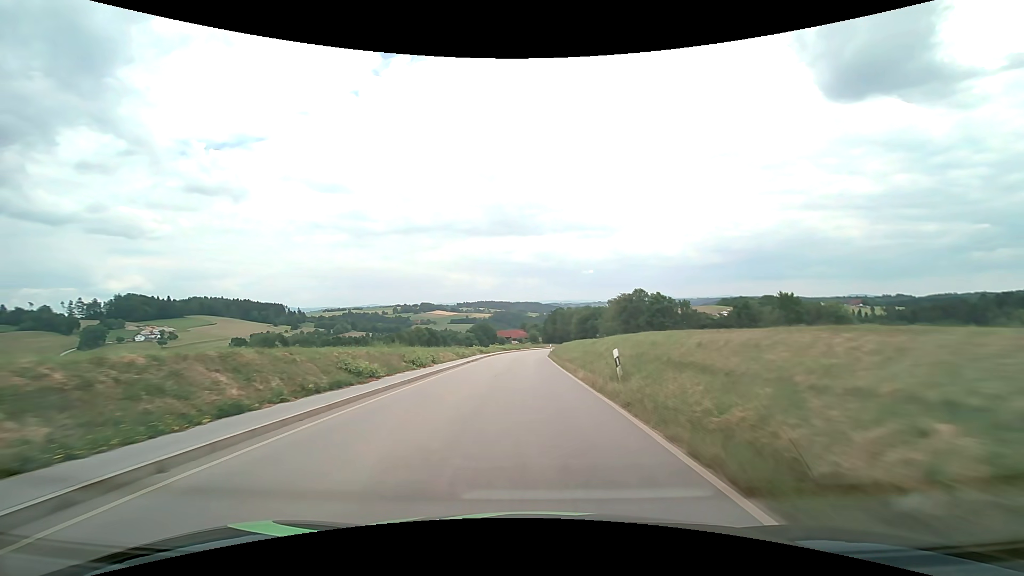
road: secondary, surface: asphalt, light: Day
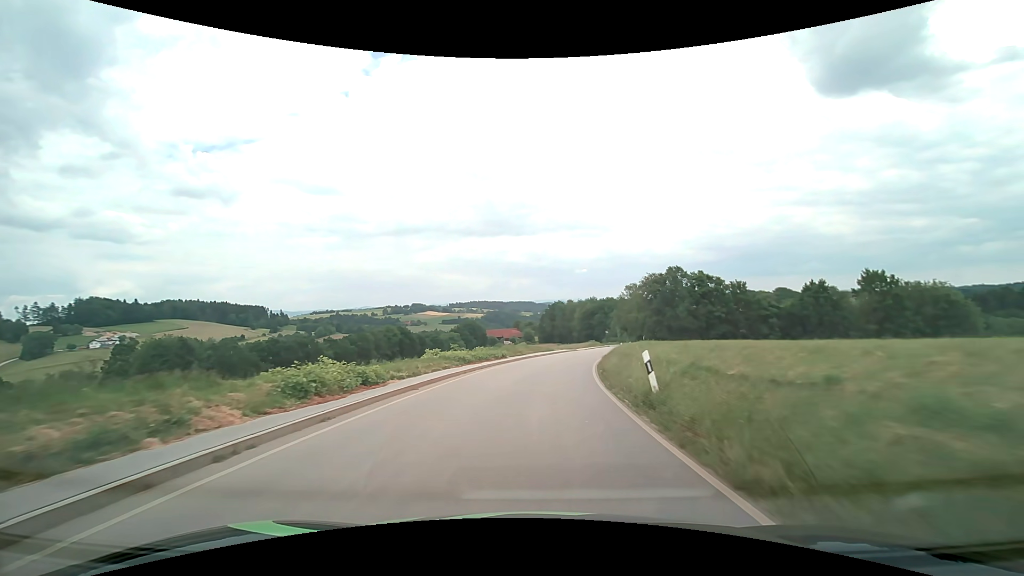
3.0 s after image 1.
(-0.6, +45.2) m; +1°
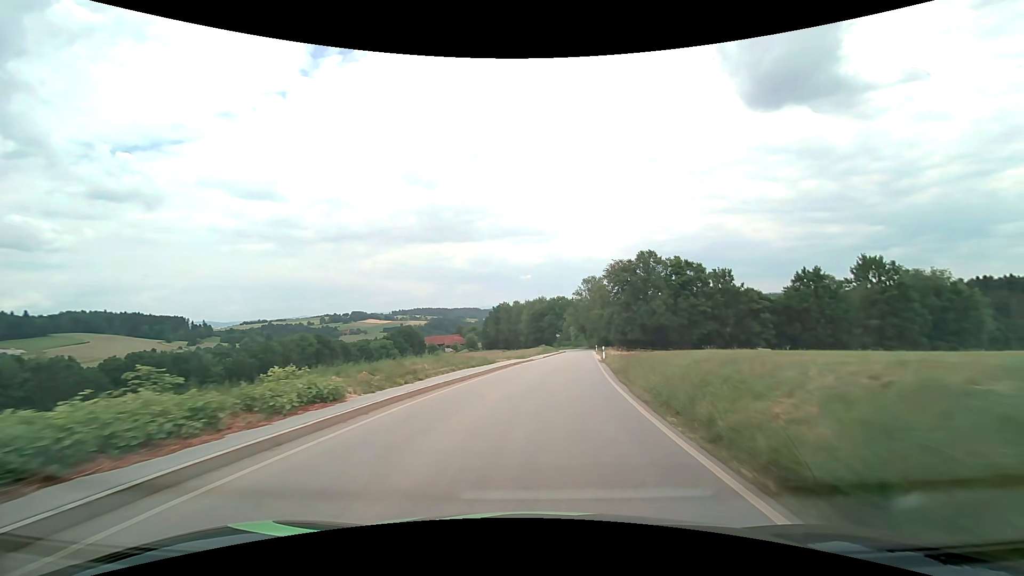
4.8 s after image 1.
(+1.1, +26.3) m; +6°
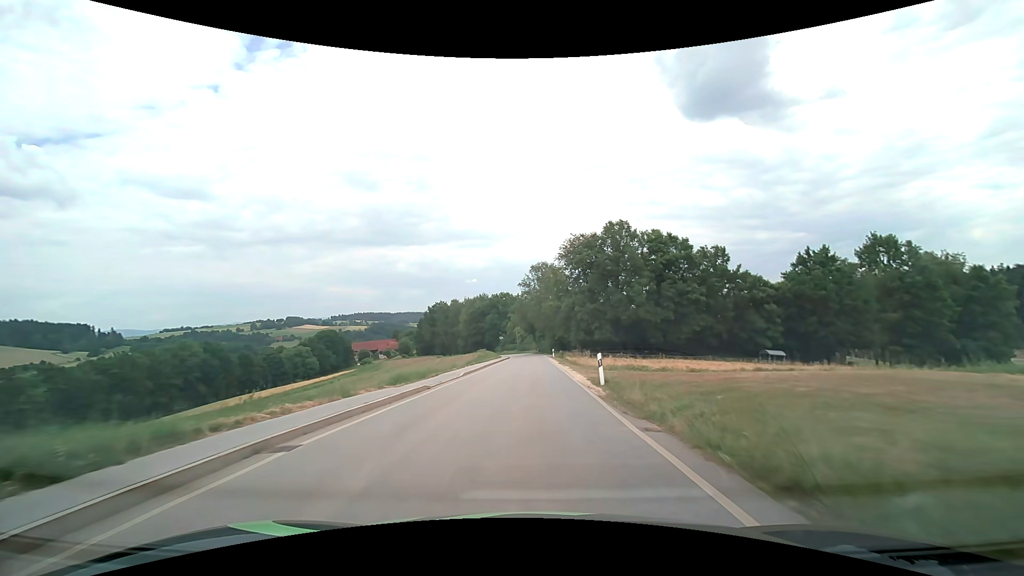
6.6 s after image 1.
(+1.9, +26.4) m; +6°
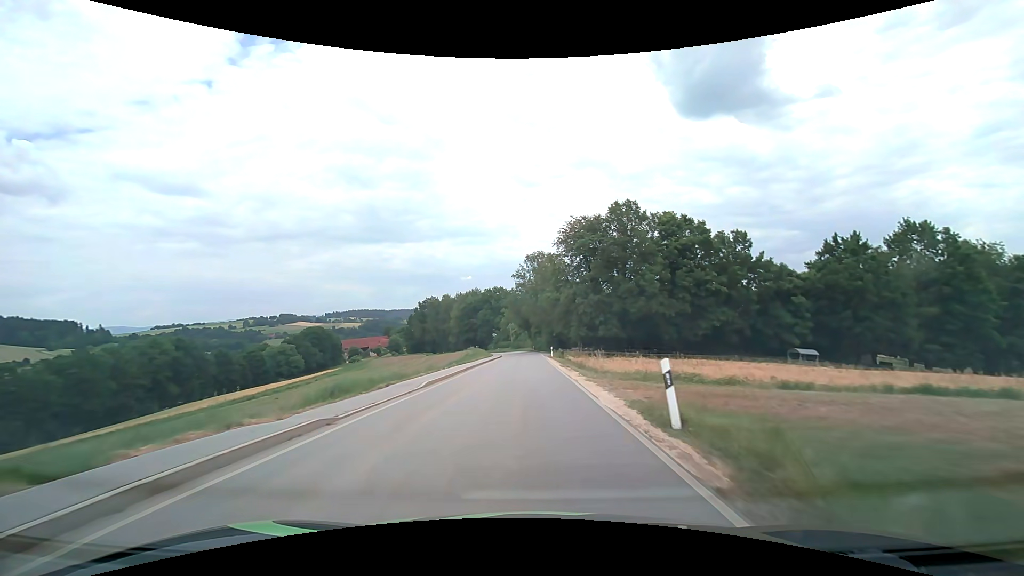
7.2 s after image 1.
(+0.1, +8.8) m; +1°
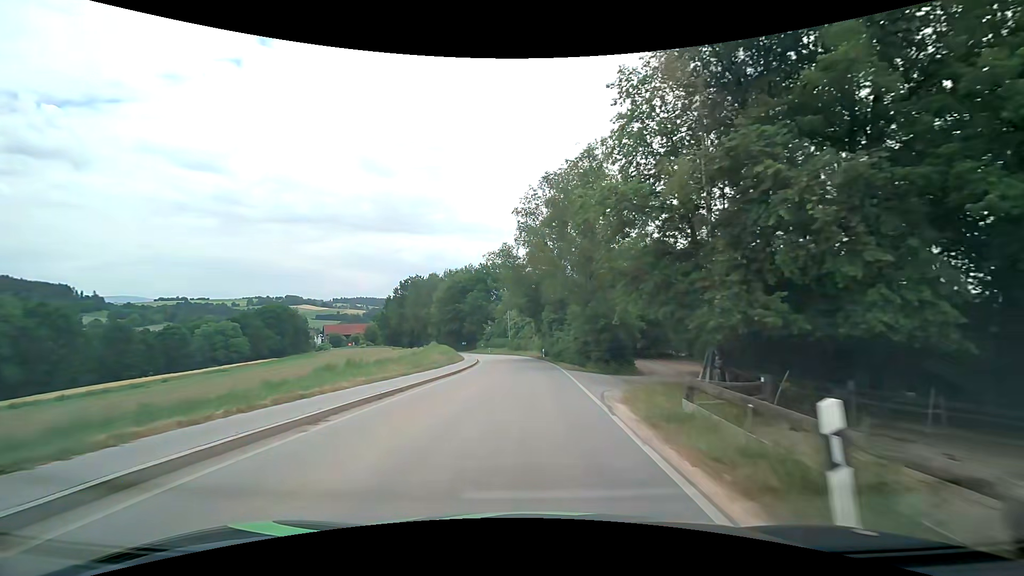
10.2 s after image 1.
(-0.3, +43.8) m; -1°
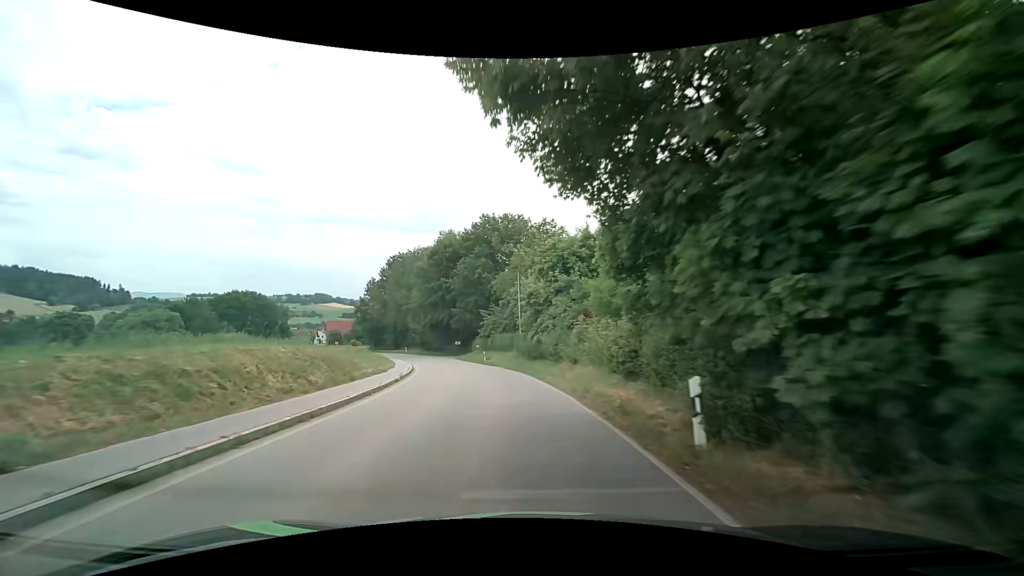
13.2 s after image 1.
(-0.3, +41.8) m; -3°
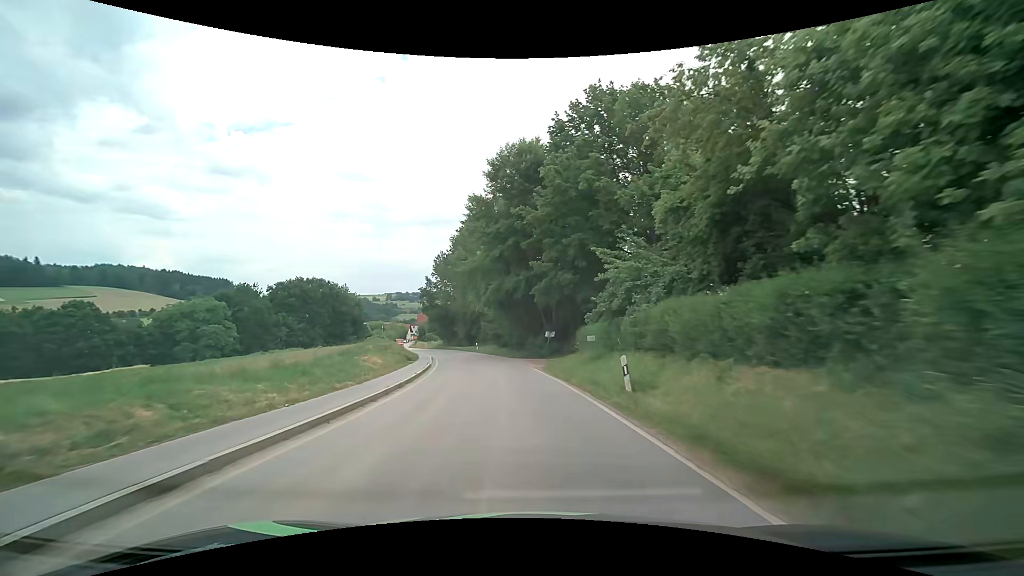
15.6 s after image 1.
(-3.7, +32.6) m; -12°
(0, +10) (-1, +20) (-2, +30) (-4, +40) (-5, +50) (-8, +59) (-11, +69) (-14, +78) (-17, +88) (-21, +97) m
